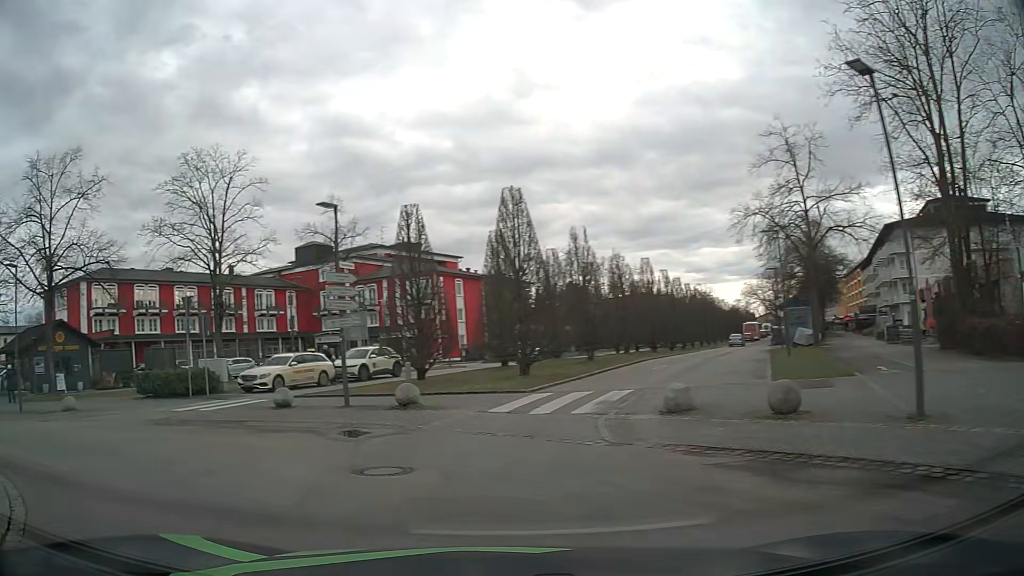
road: residential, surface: asphalt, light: Day
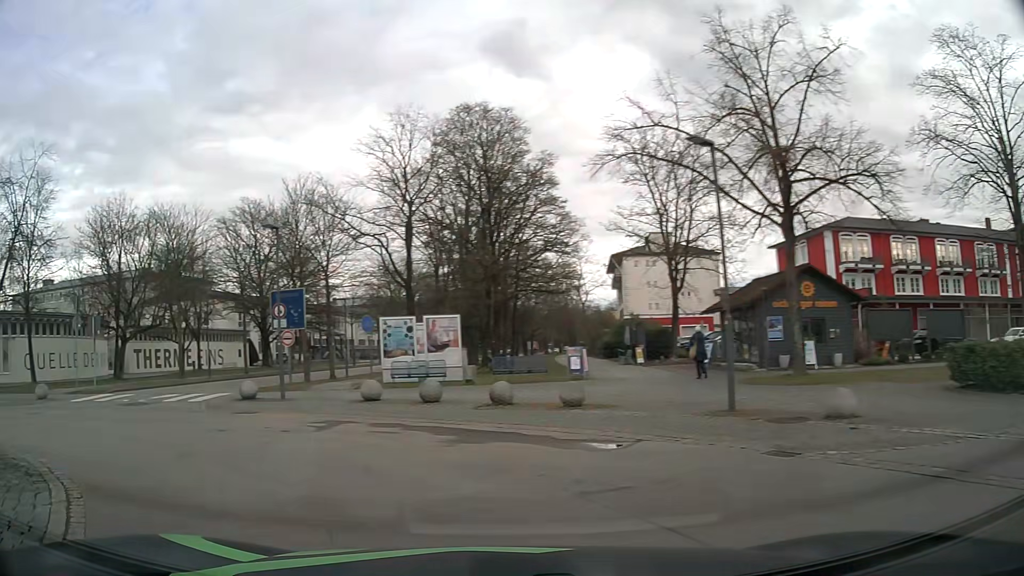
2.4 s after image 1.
(-6.5, +10.1) m; -65°
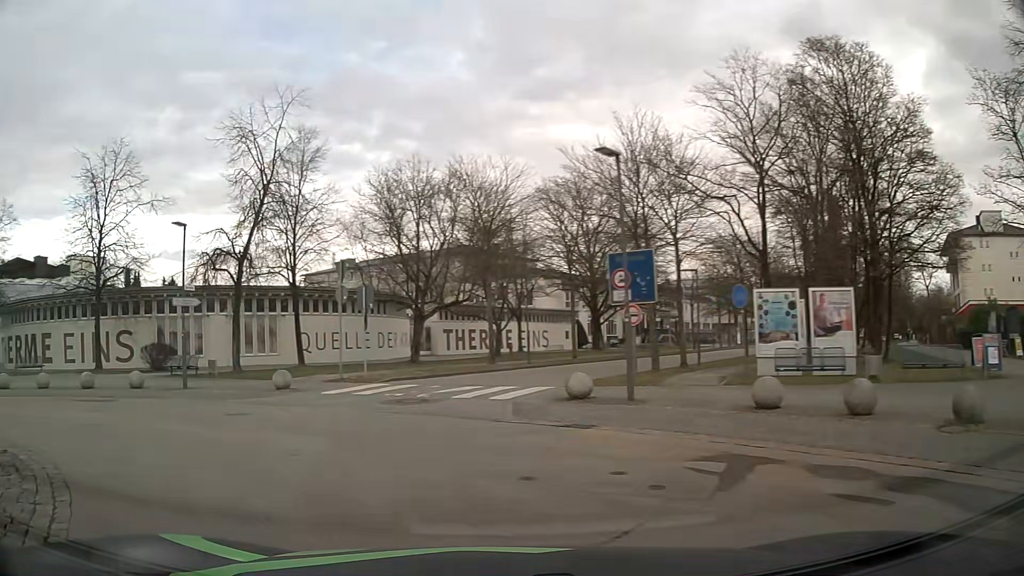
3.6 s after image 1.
(-1.6, +6.1) m; -28°
